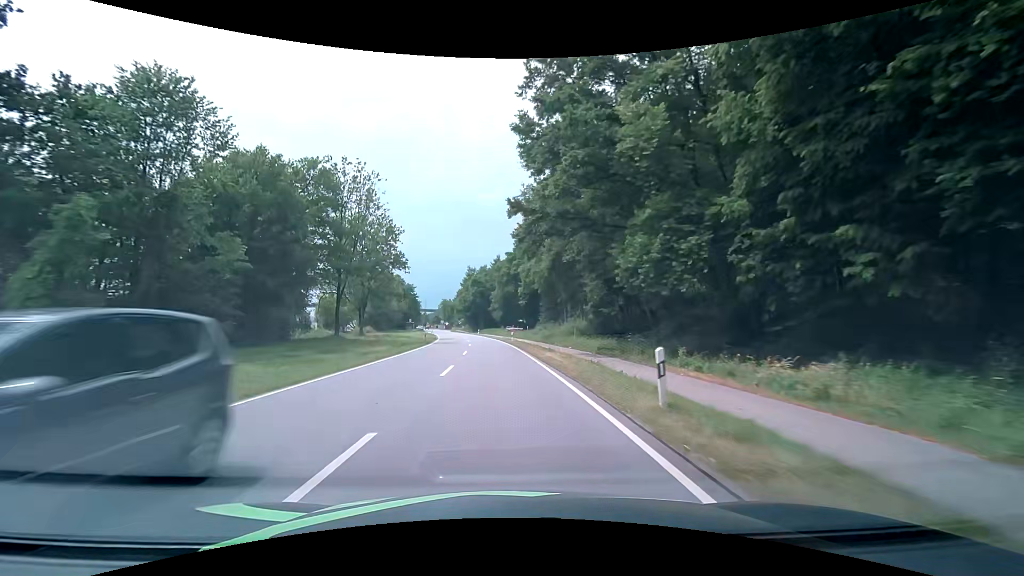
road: primary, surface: asphalt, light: Day
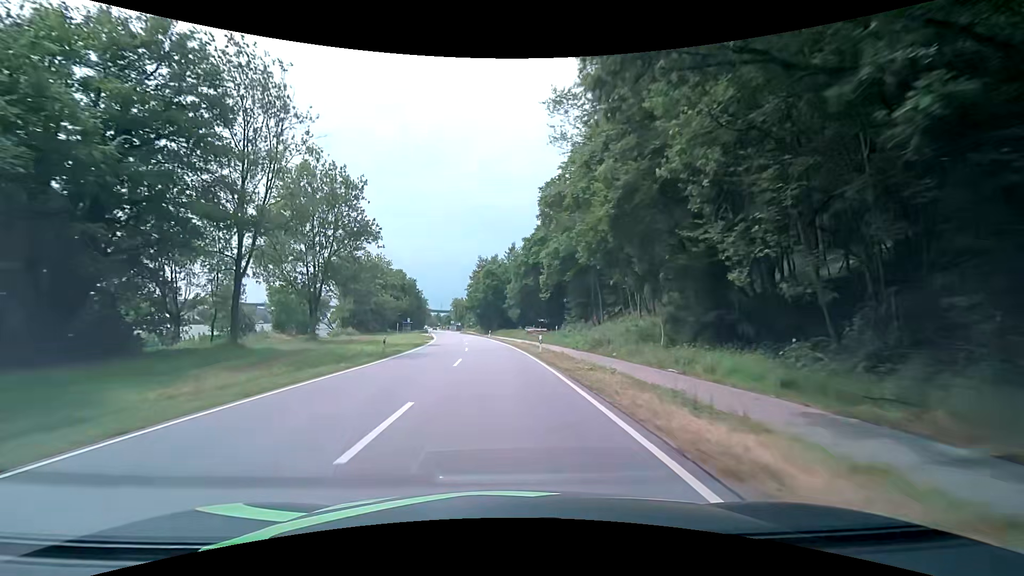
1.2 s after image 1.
(-0.3, +21.5) m; -1°
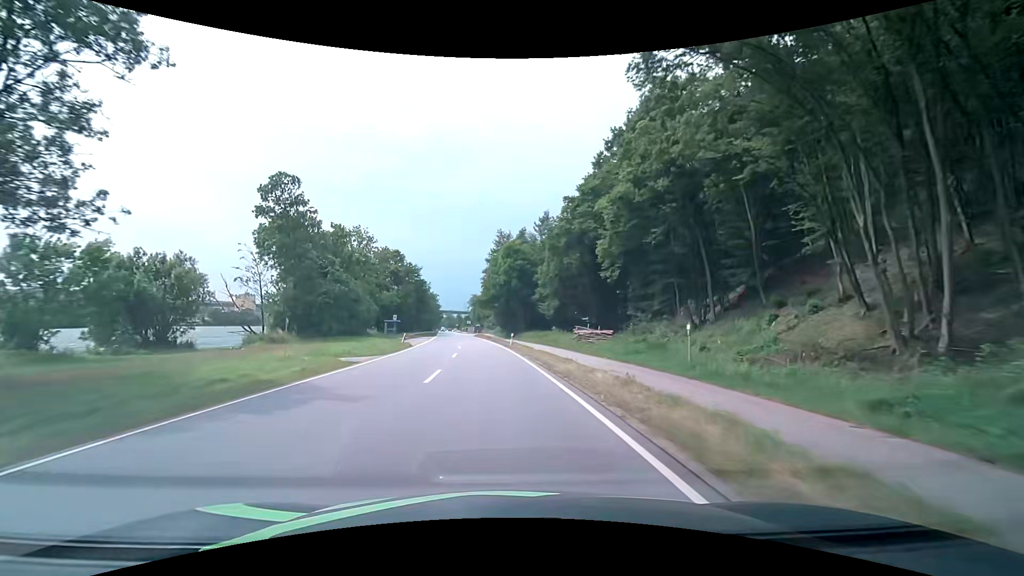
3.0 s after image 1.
(-0.9, +32.1) m; -3°
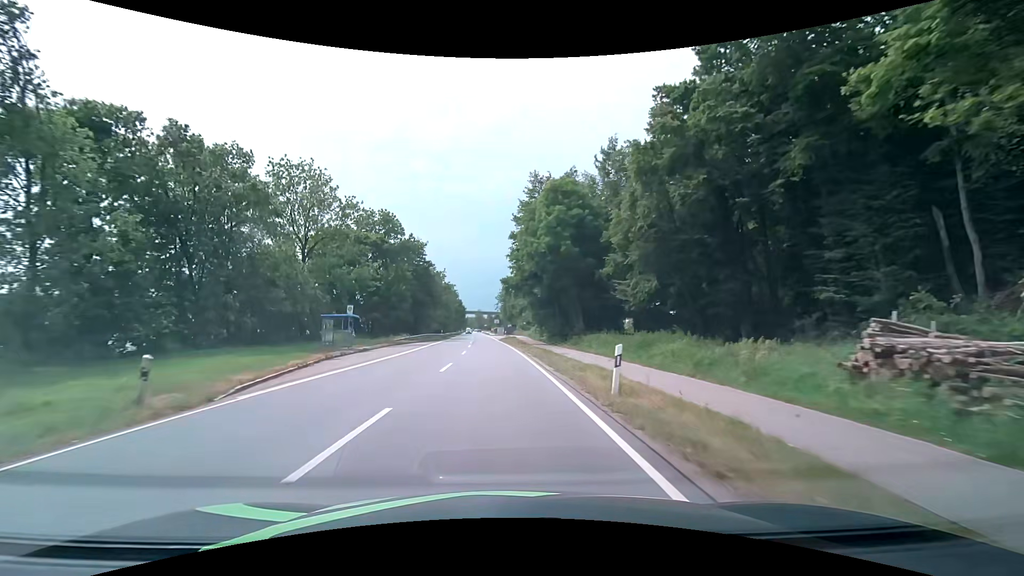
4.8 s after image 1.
(-0.9, +31.9) m; -4°
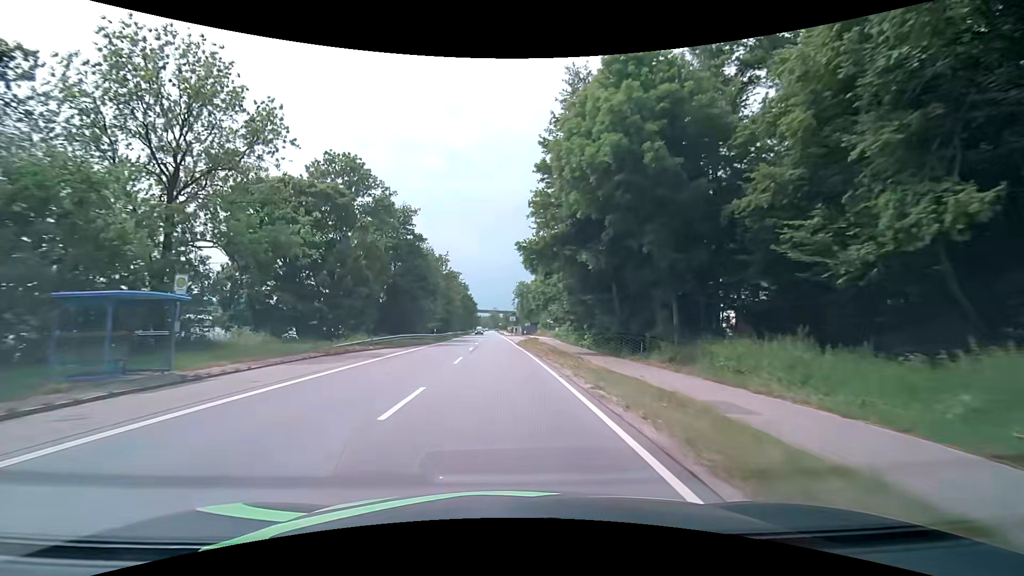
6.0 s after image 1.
(-0.3, +21.2) m; -2°
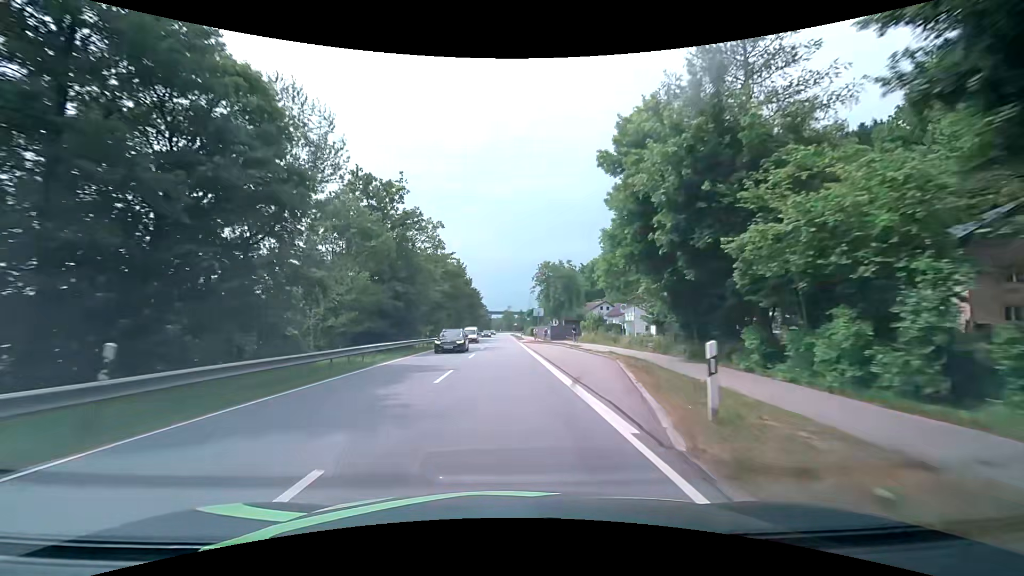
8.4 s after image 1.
(-0.8, +42.5) m; -1°
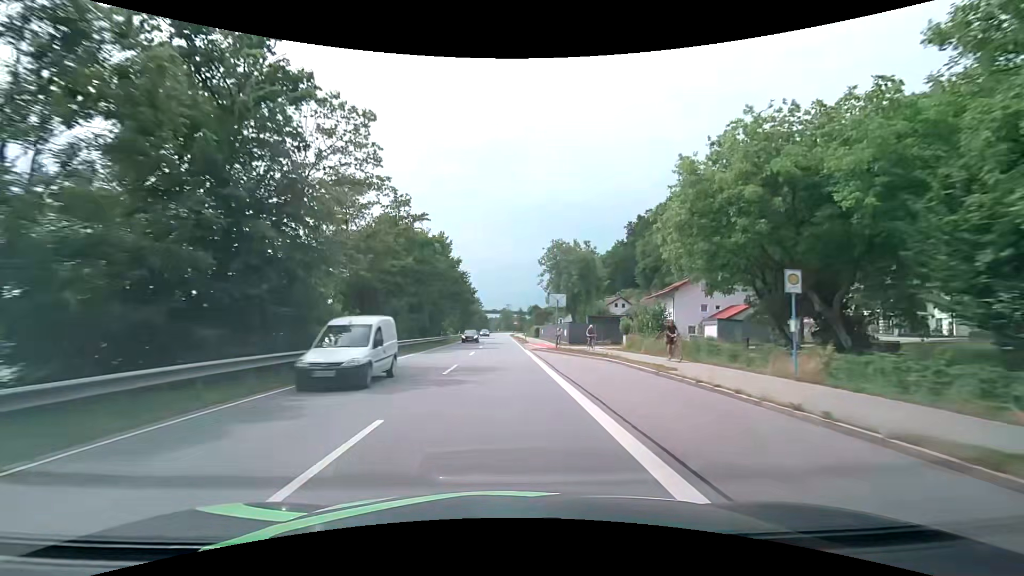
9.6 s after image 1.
(-0.1, +21.4) m; -1°
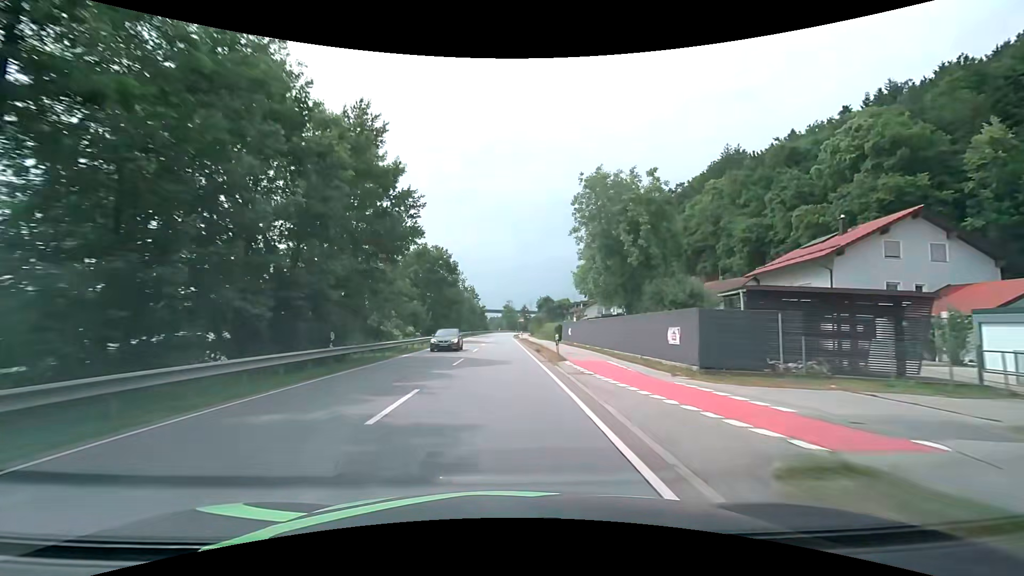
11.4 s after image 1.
(+0.2, +32.3) m; 0°
(0, +10) (0, +20) (0, +30) (0, +40) (0, +50) (0, +60) (0, +70) (0, +80) (0, +90) (0, +100) m
